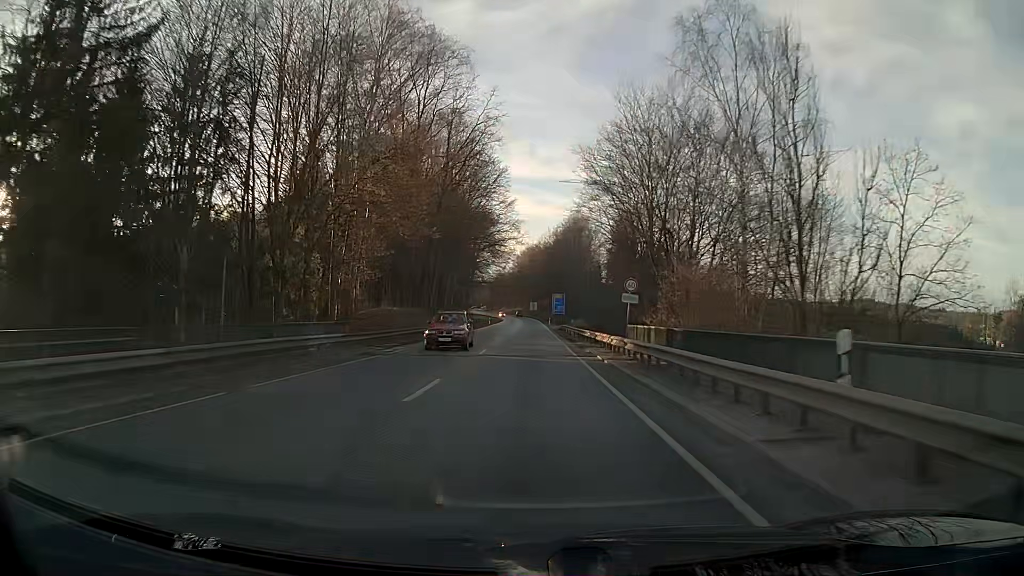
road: primary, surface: asphalt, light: Day
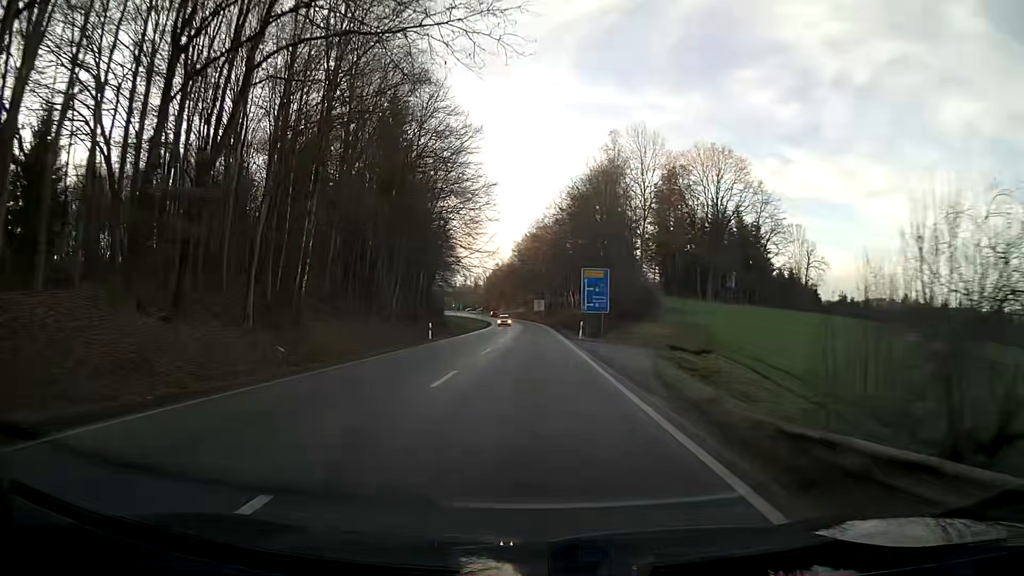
(-0.1, +60.5) m; -1°
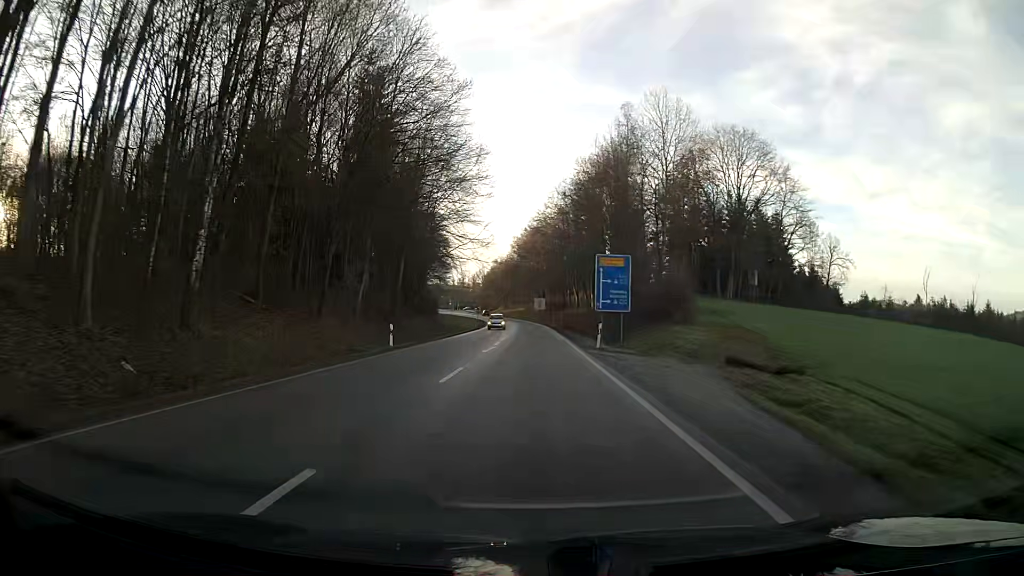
(0.0, +11.0) m; 0°
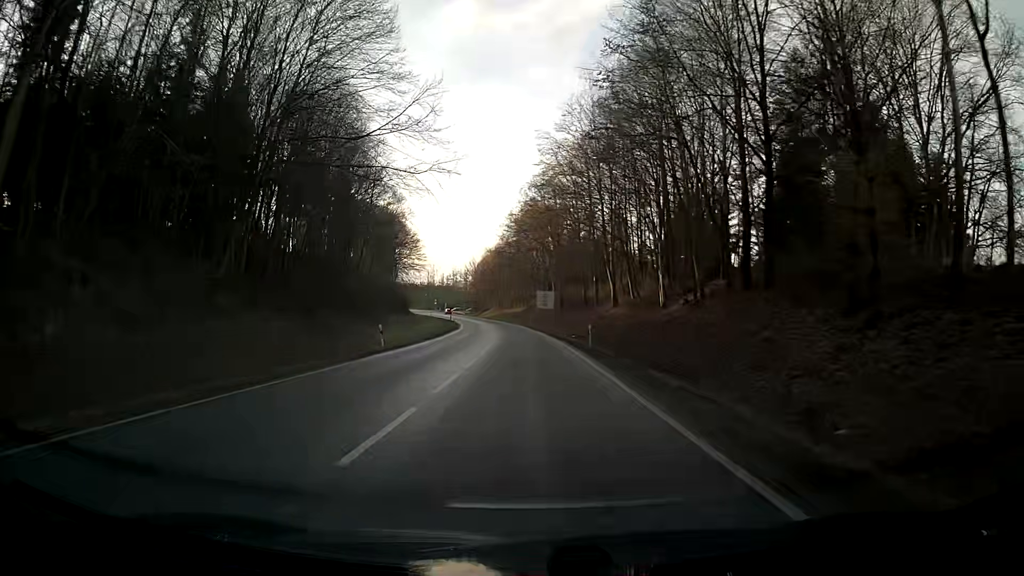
(+0.1, +50.0) m; 0°
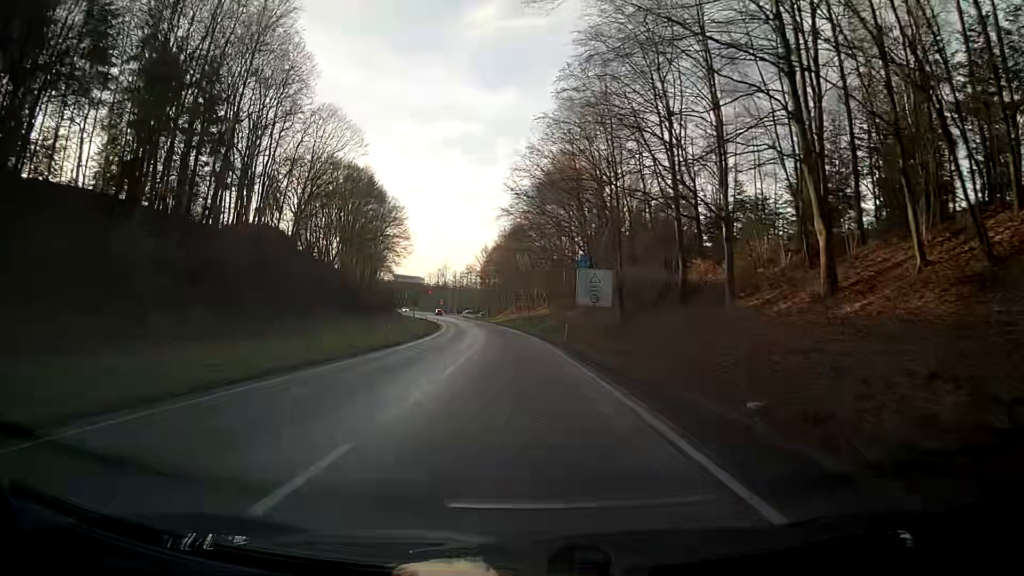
(-1.0, +44.9) m; -4°
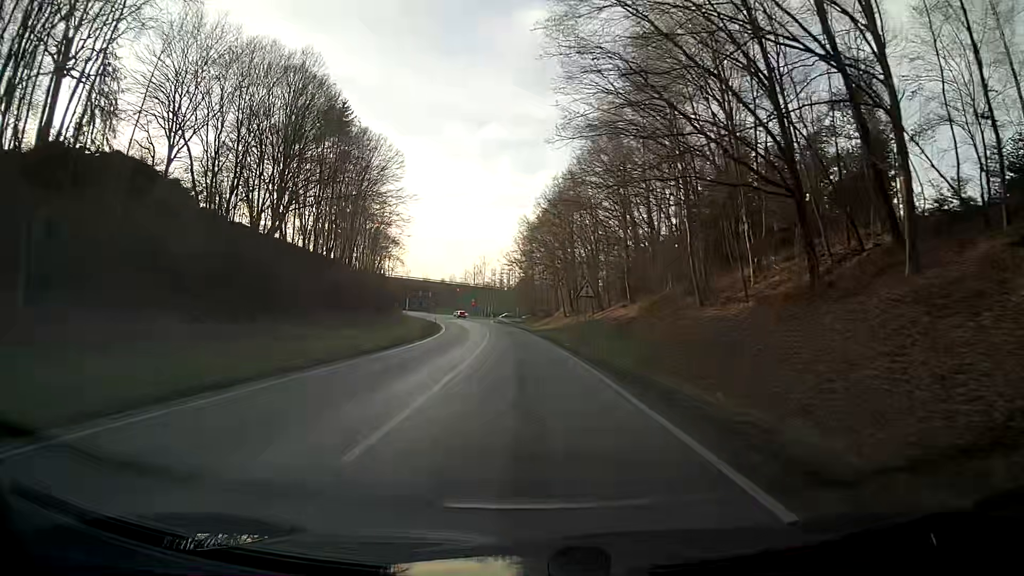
(-0.6, +45.1) m; -2°
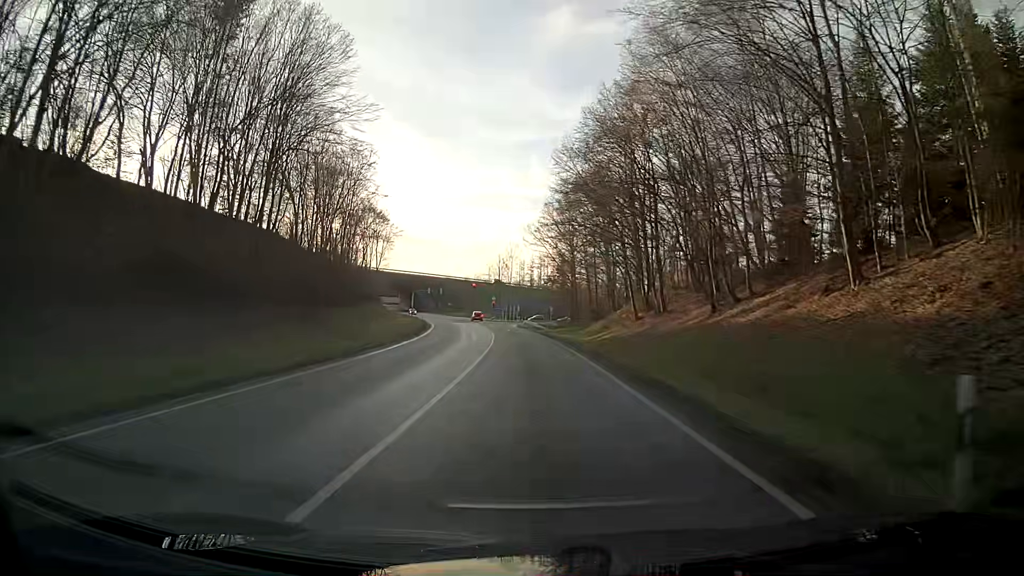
(-0.9, +36.3) m; -3°
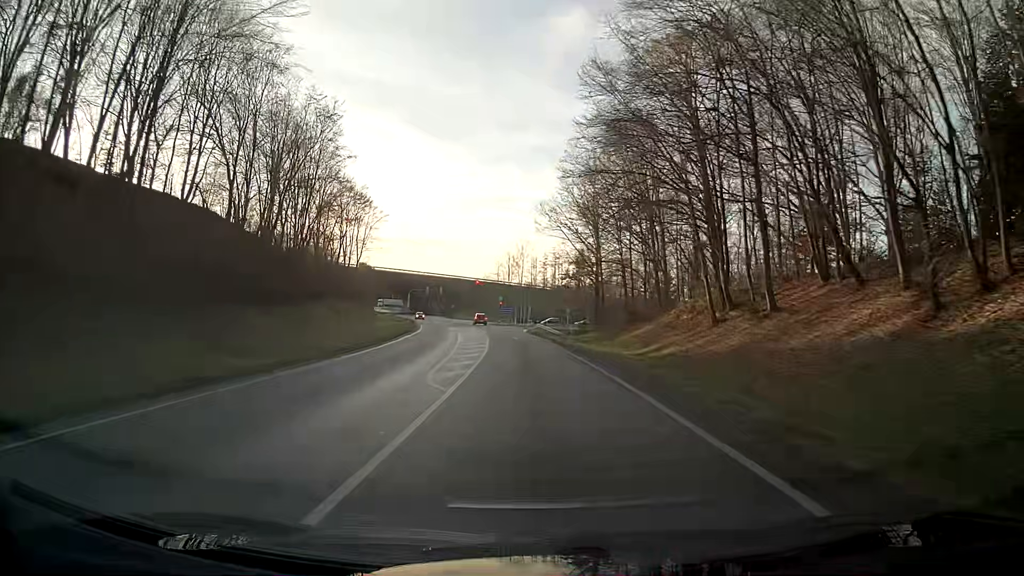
(-0.1, +18.2) m; -1°
(0, +10) (0, +20) (0, +30) (-1, +40) (-1, +50) (-2, +60) (-3, +70) (-4, +80) (-6, +90) (-8, +100) m
